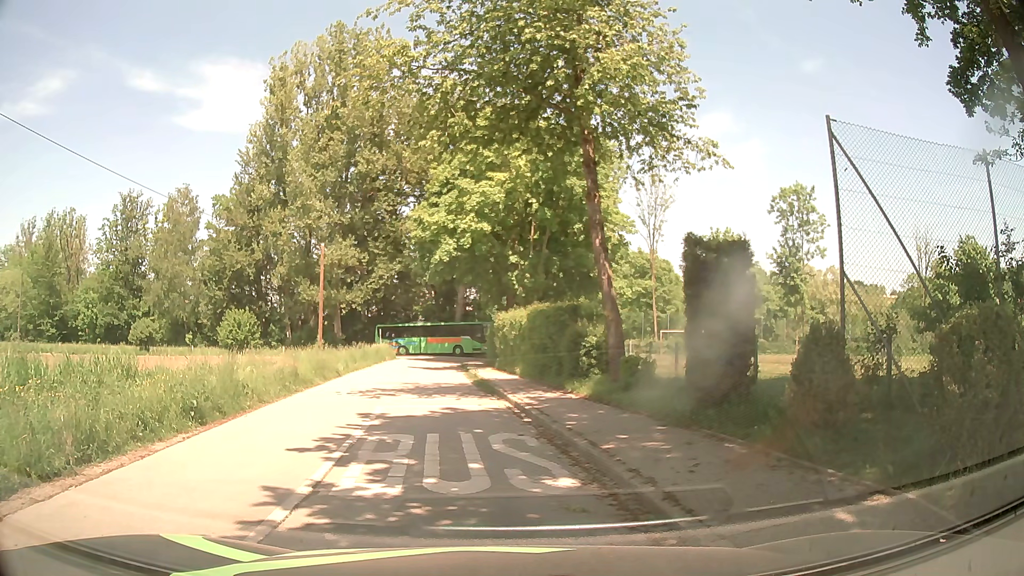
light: Day
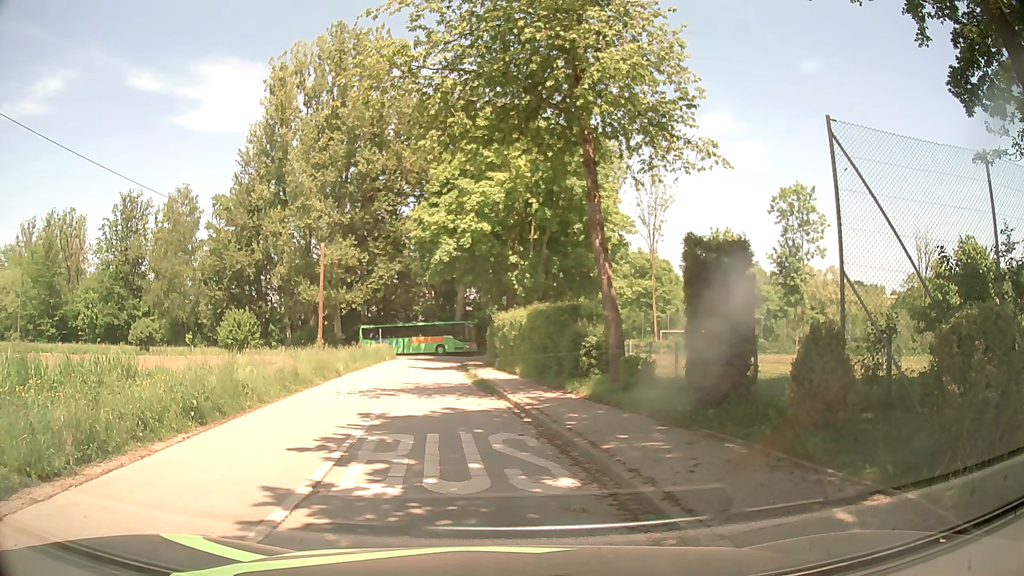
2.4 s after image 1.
(0.0, 0.0) m; 0°
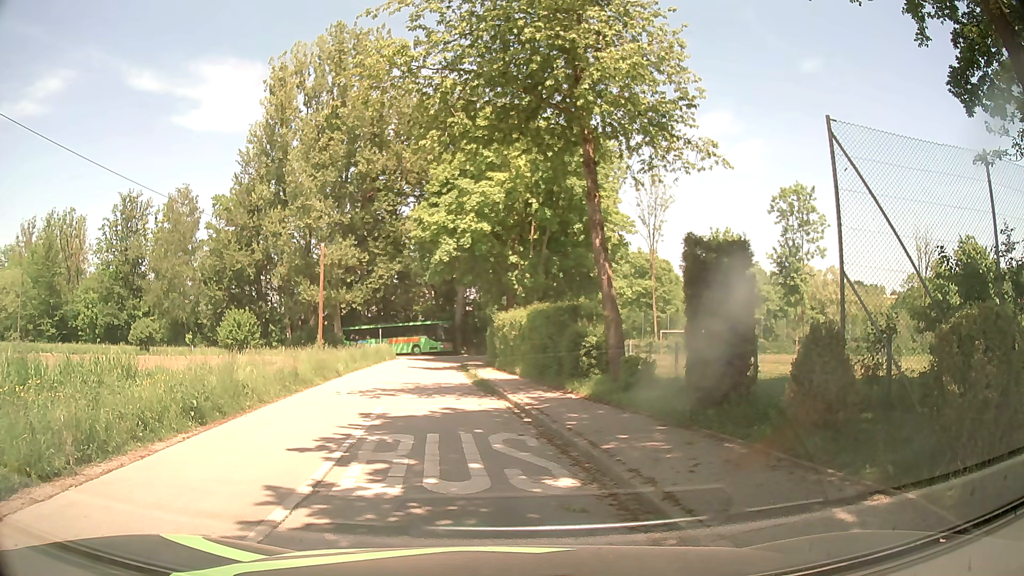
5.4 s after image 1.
(0.0, 0.0) m; 0°
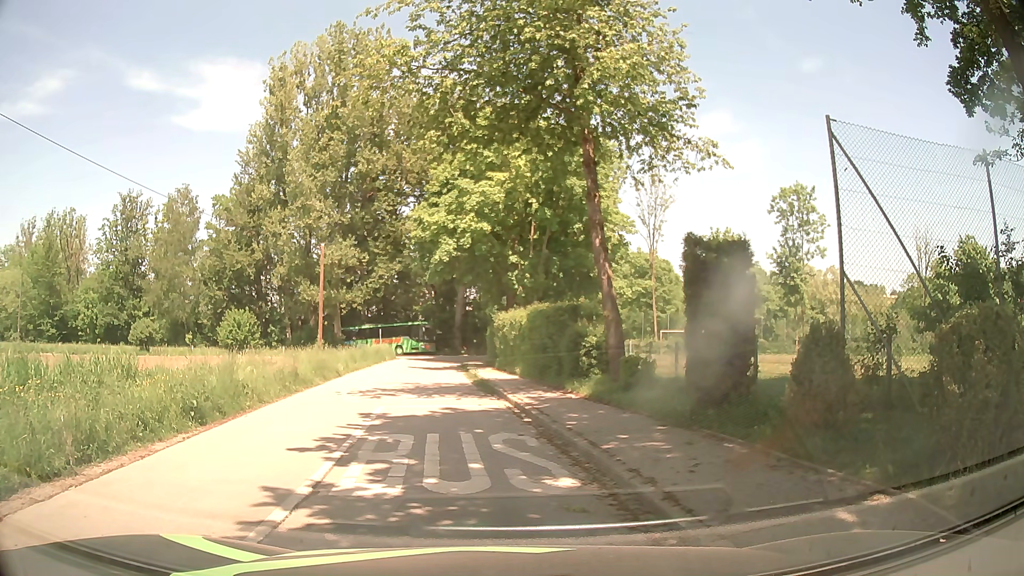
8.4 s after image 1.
(0.0, 0.0) m; 0°
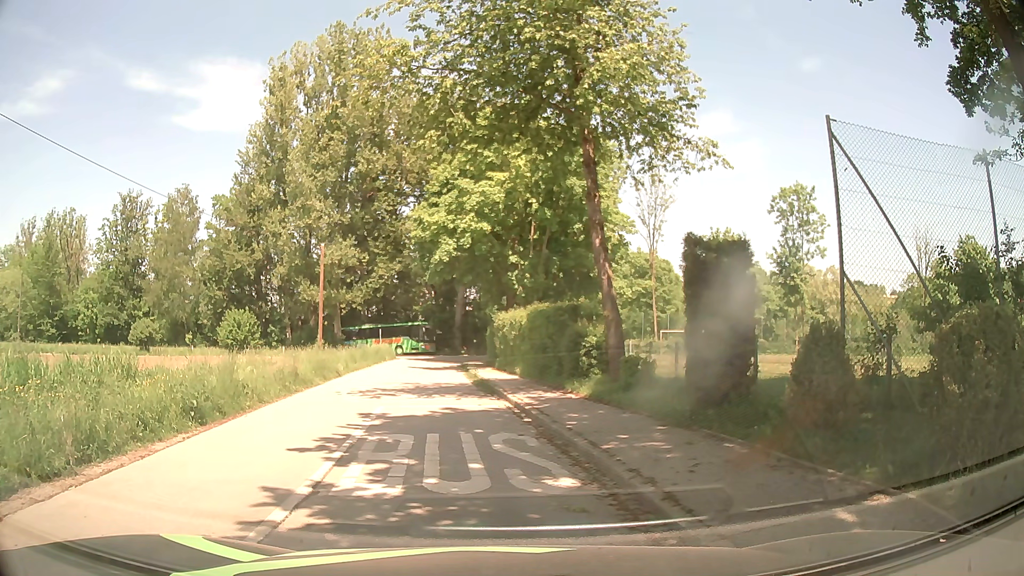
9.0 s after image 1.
(0.0, 0.0) m; 0°
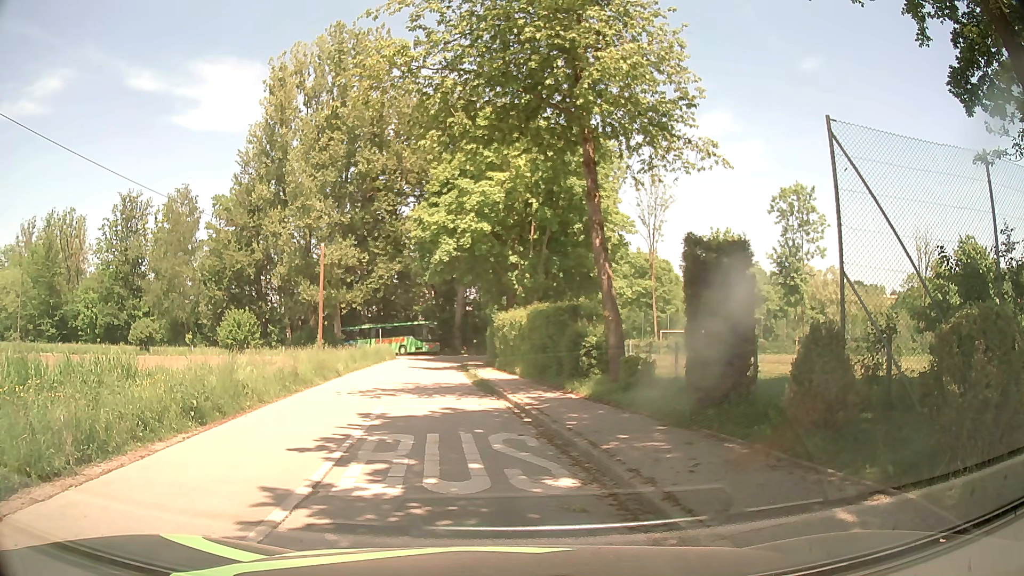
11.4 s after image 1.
(0.0, 0.0) m; 0°
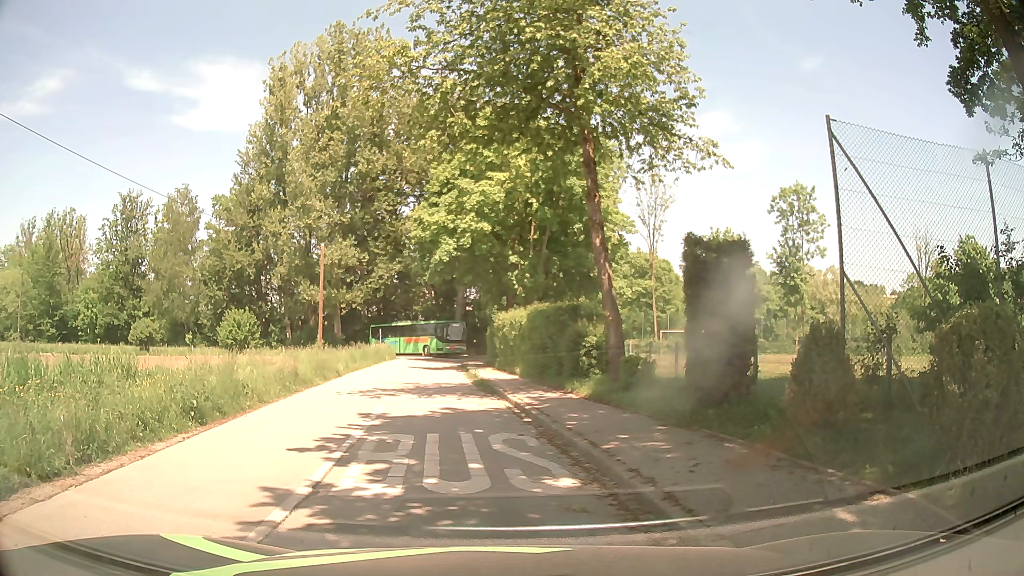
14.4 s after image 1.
(0.0, 0.0) m; 0°
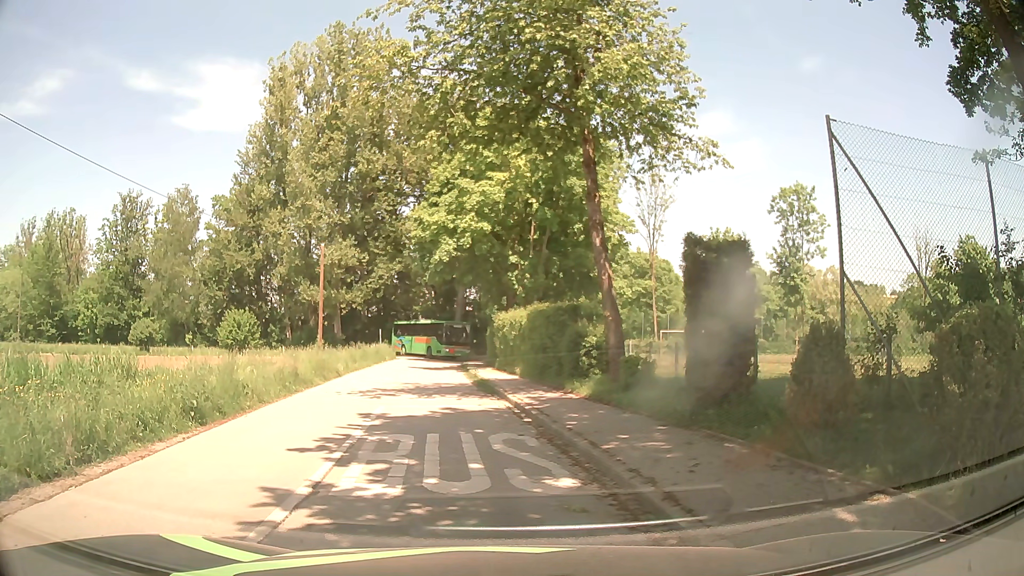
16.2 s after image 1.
(0.0, 0.0) m; 0°
